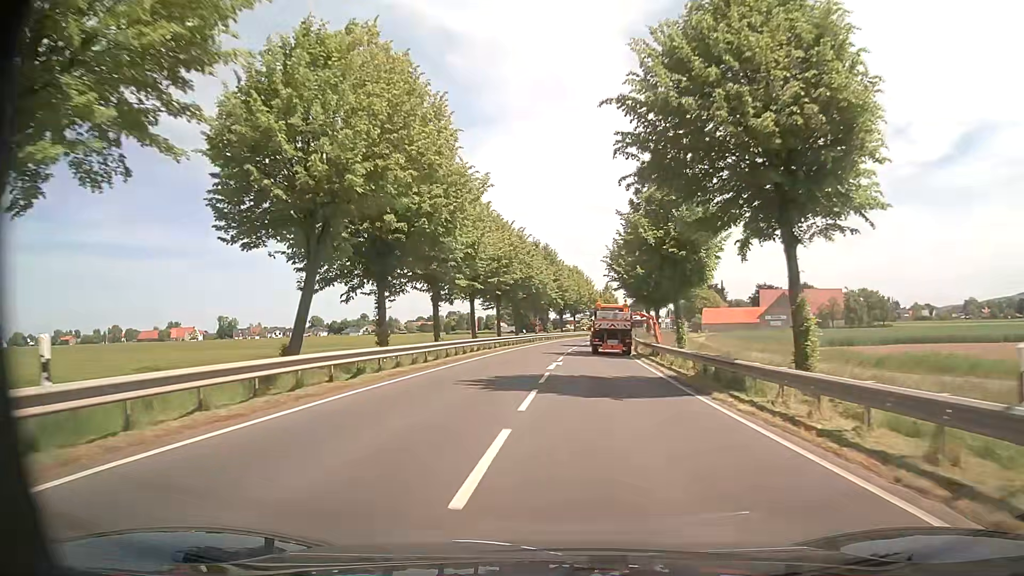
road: primary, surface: asphalt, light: Day
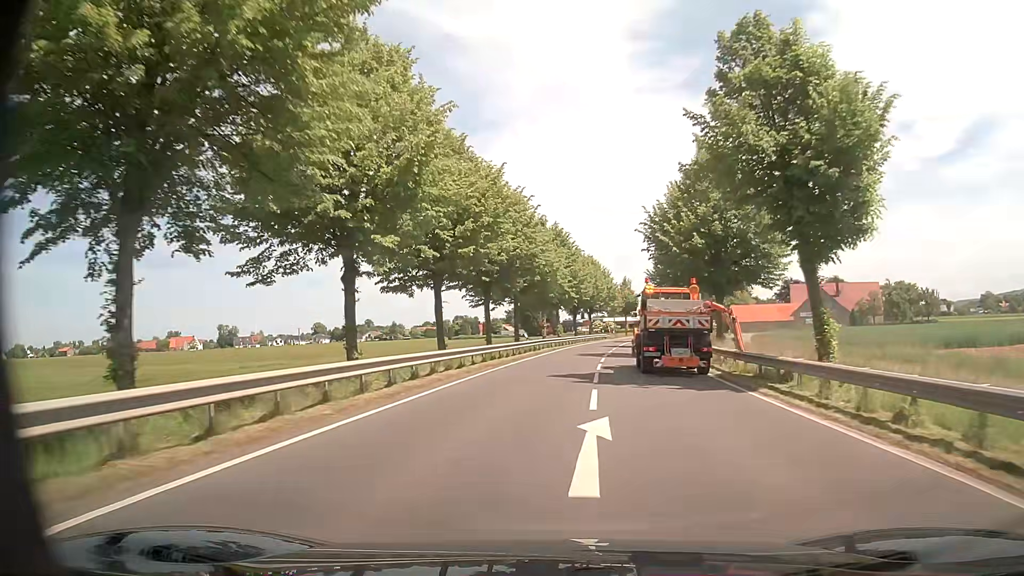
(-0.3, +17.3) m; -2°
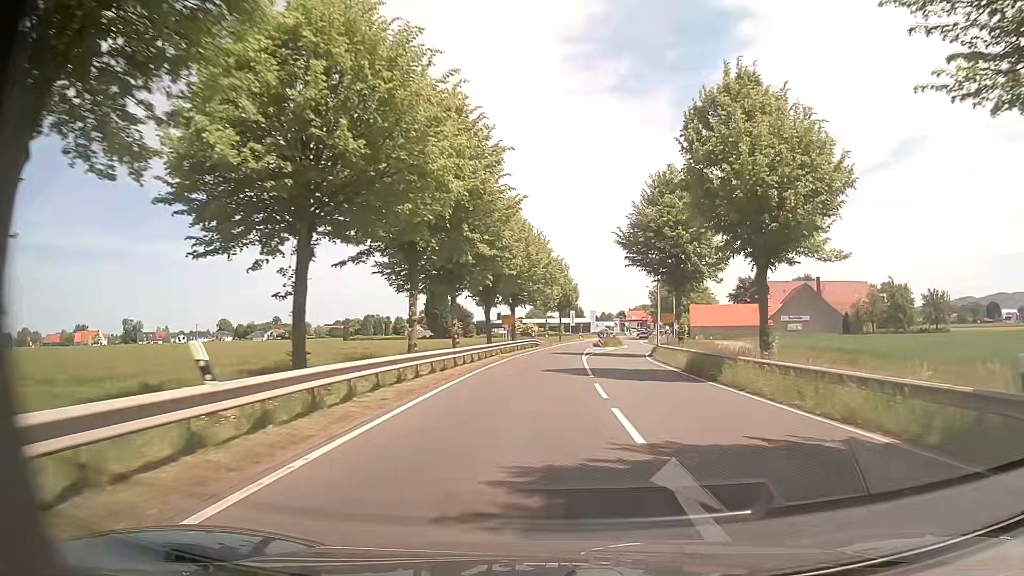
(+1.6, +33.2) m; +7°
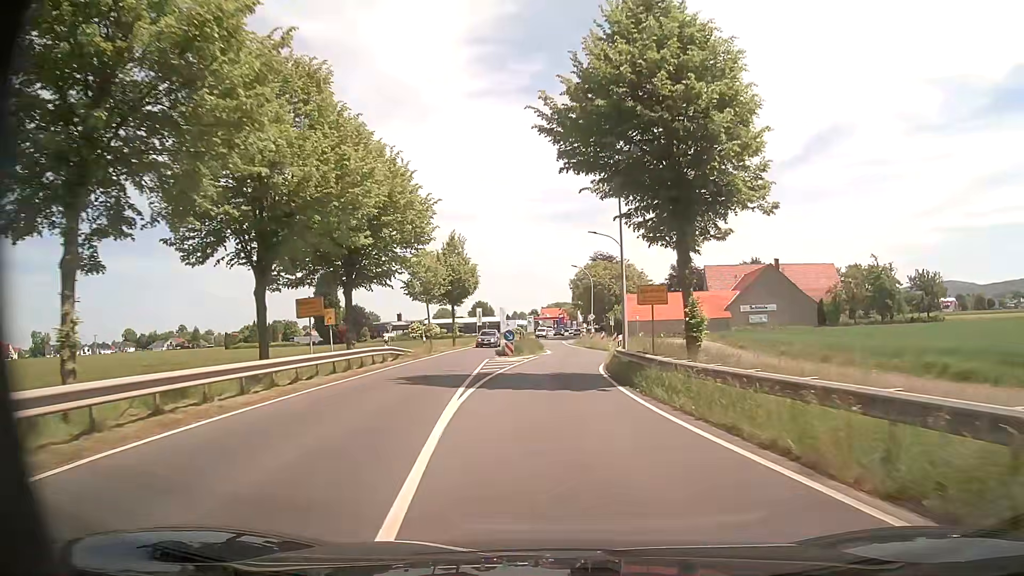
(+2.3, +24.4) m; +8°
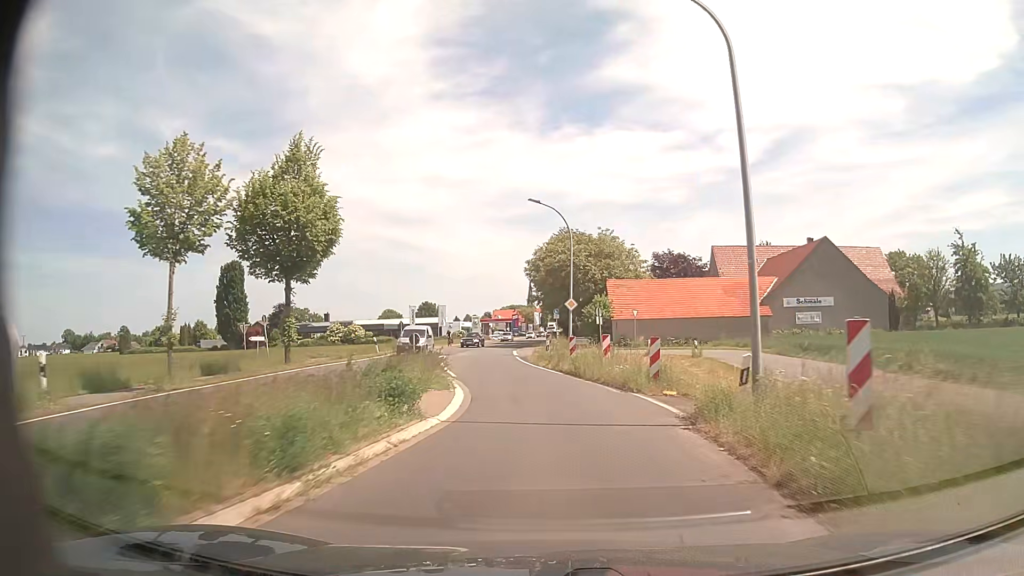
(+0.8, +31.5) m; +4°
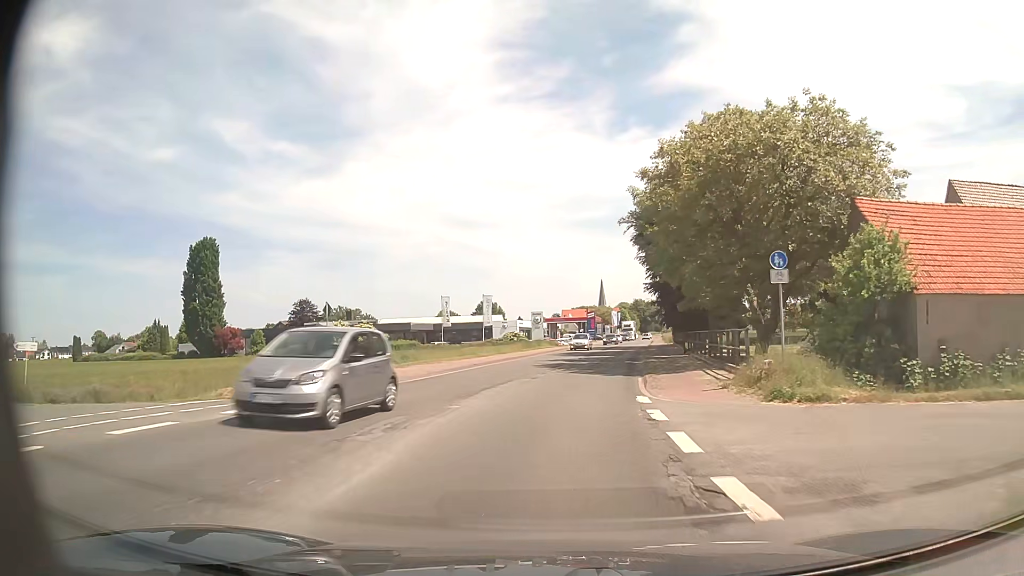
(-3.1, +39.2) m; -6°
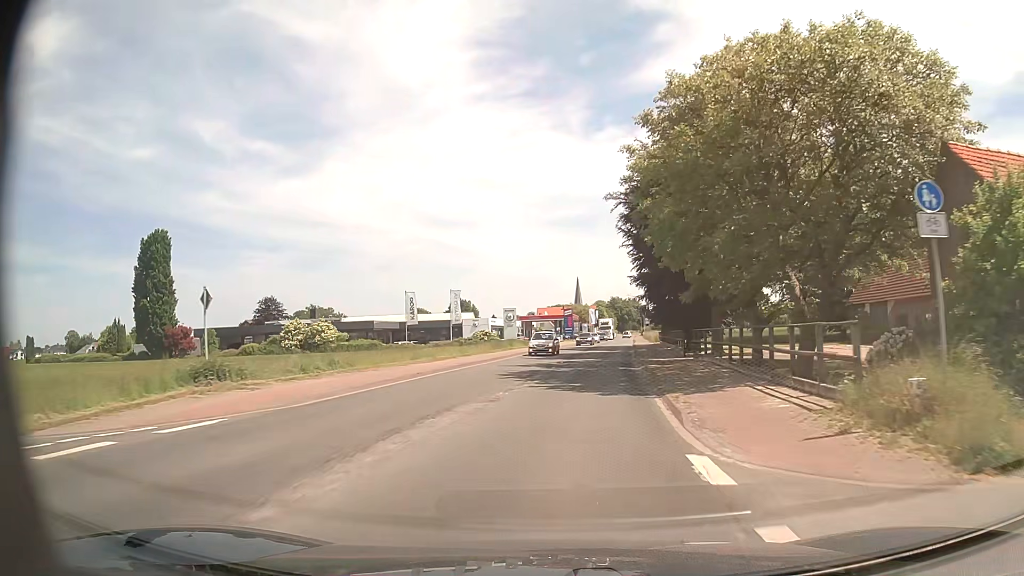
(+0.1, +7.9) m; +2°
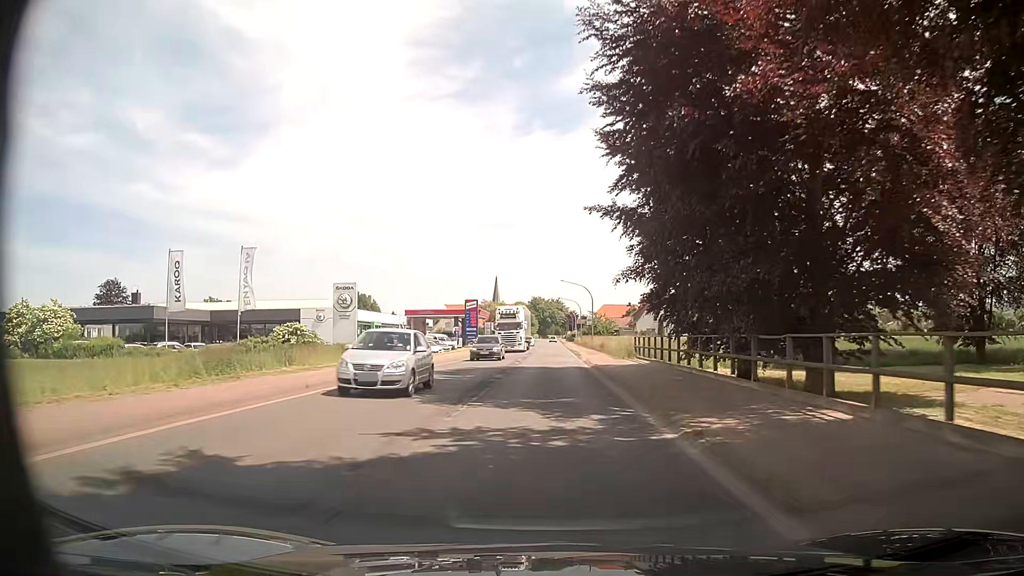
(+3.1, +39.4) m; +7°
(0, +10) (0, +20) (0, +30) (+1, +40) (+1, +50) (+1, +60) (+1, +70) (+1, +80) (+1, +90) (+2, +100) m
